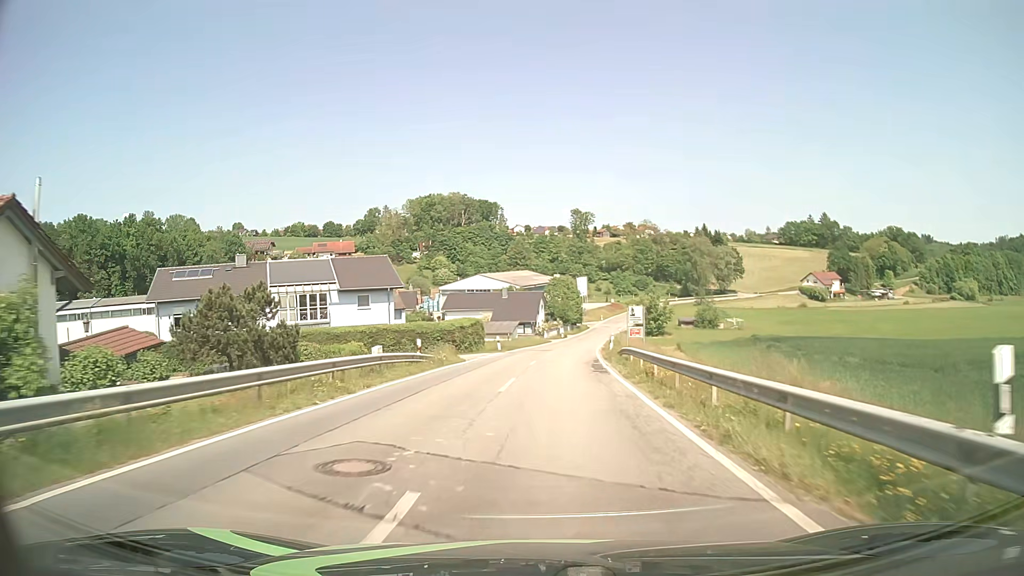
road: tertiary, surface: asphalt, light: Day
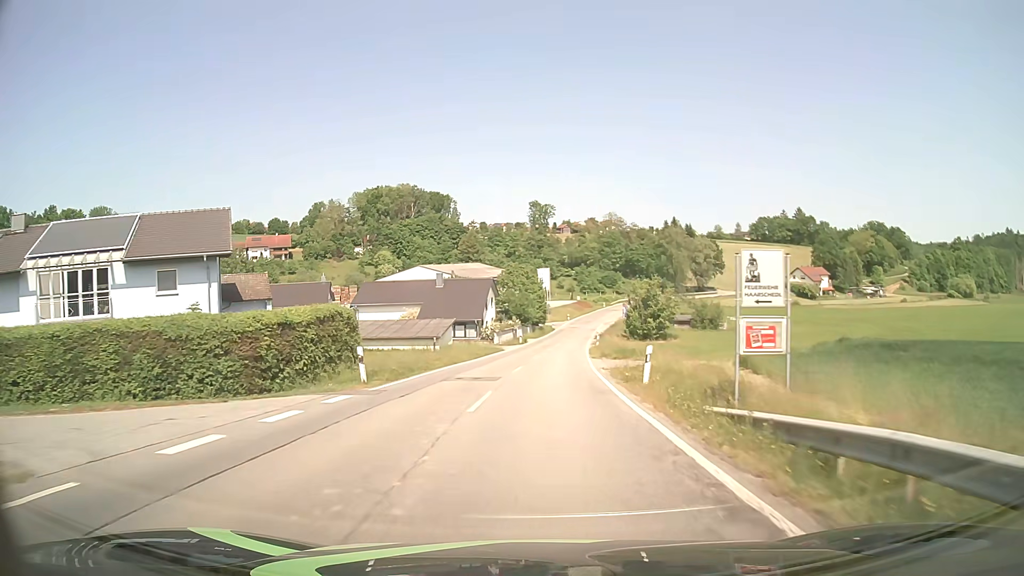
(+0.9, +27.3) m; +4°
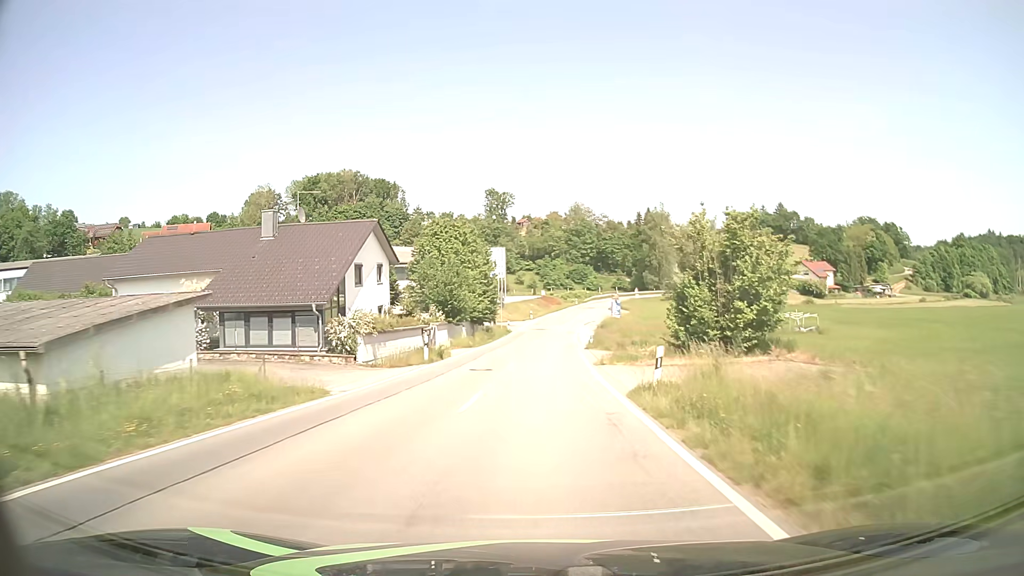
(+1.3, +36.5) m; +3°
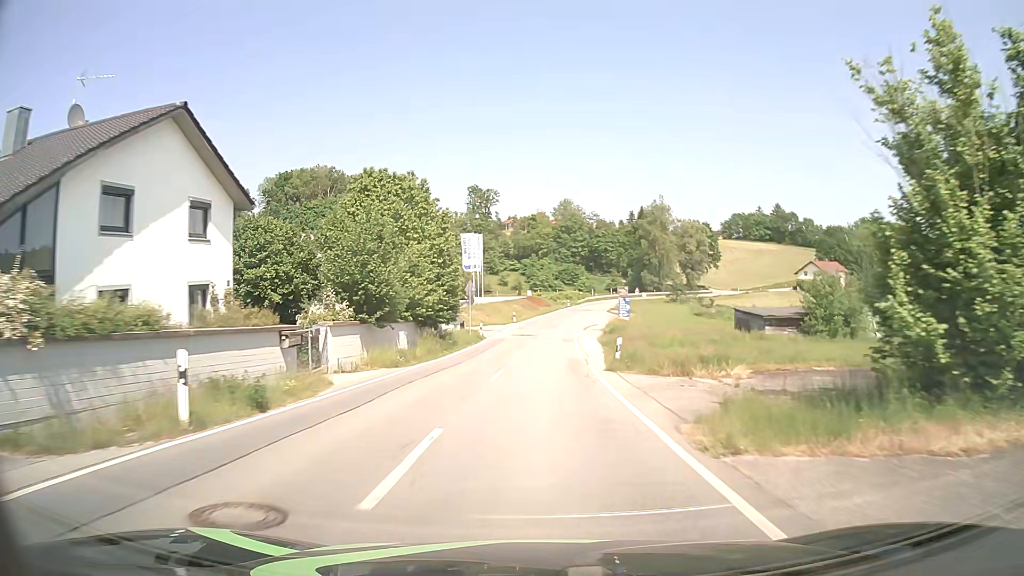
(+0.3, +18.2) m; +1°
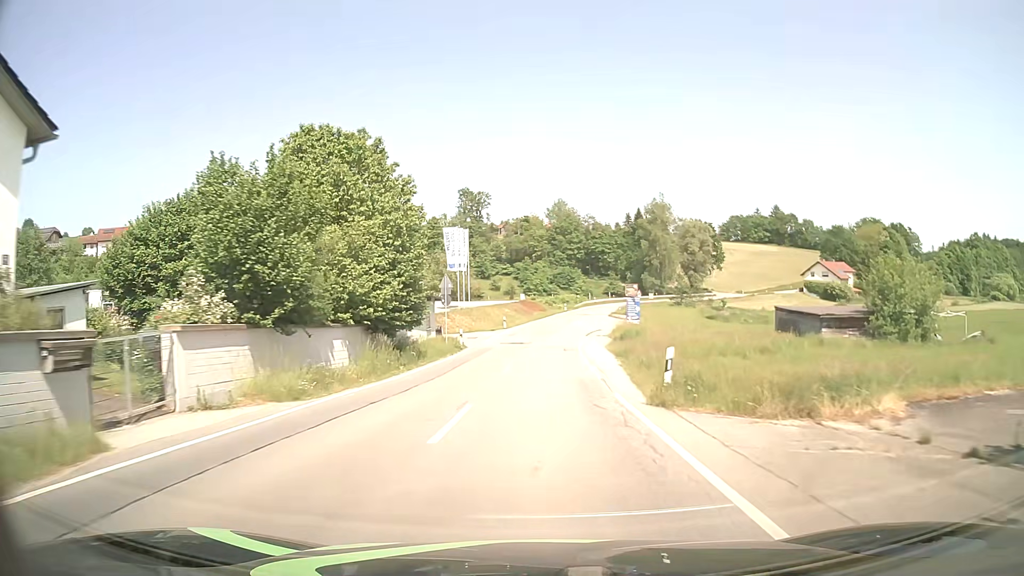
(0.0, +9.1) m; +1°
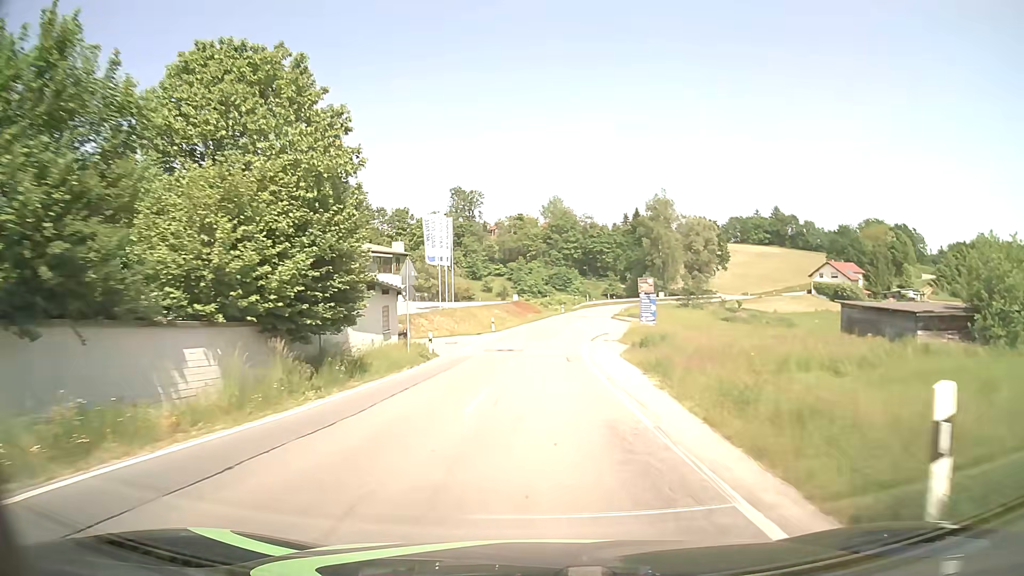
(0.0, +9.1) m; 0°
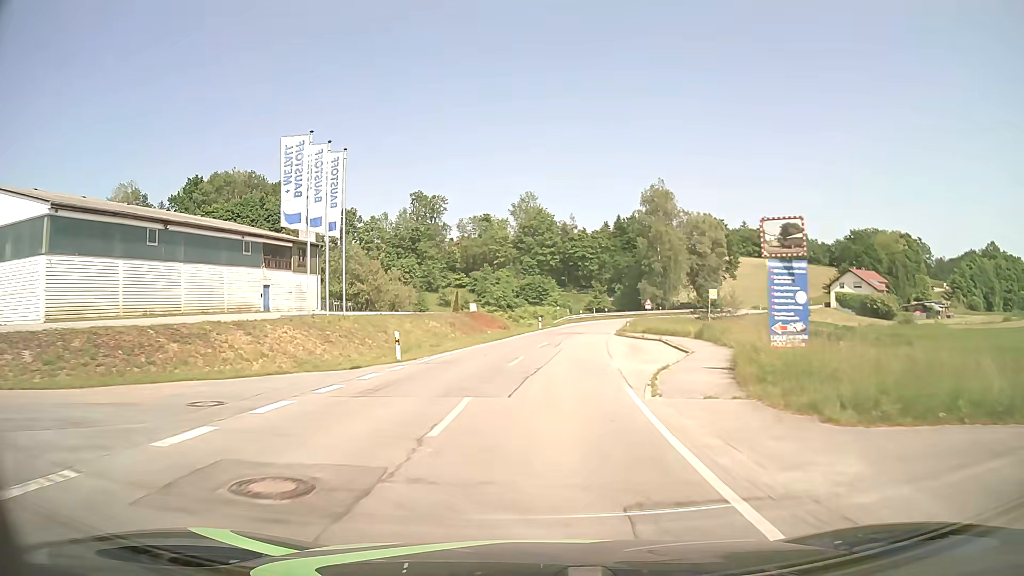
(+0.5, +27.1) m; +2°
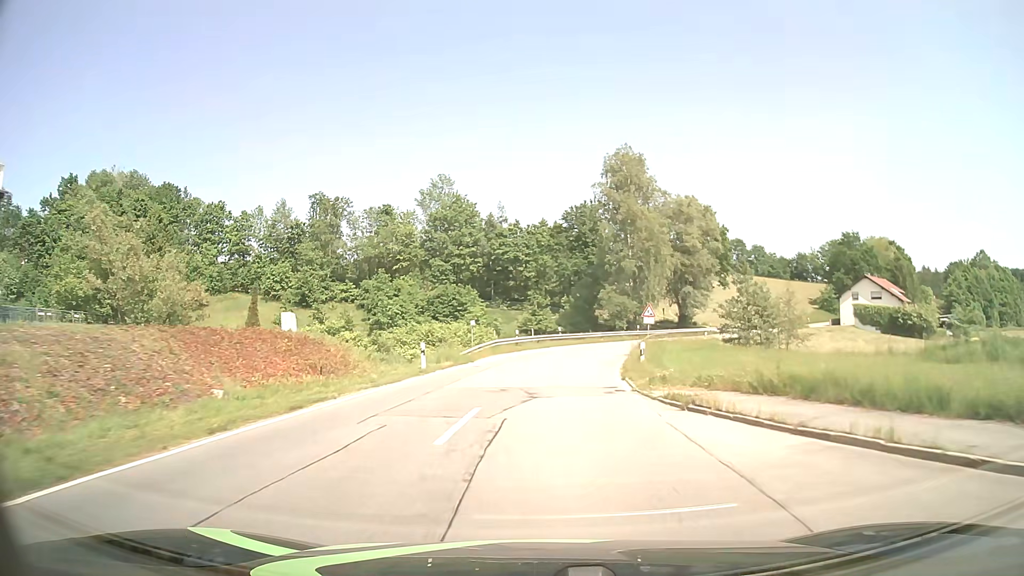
(+1.8, +36.1) m; +6°
(0, +10) (+1, +20) (+2, +30) (+4, +40) (+7, +49) (+11, +58) (+16, +67) (+22, +75) (+28, +83) (+35, +91) m
